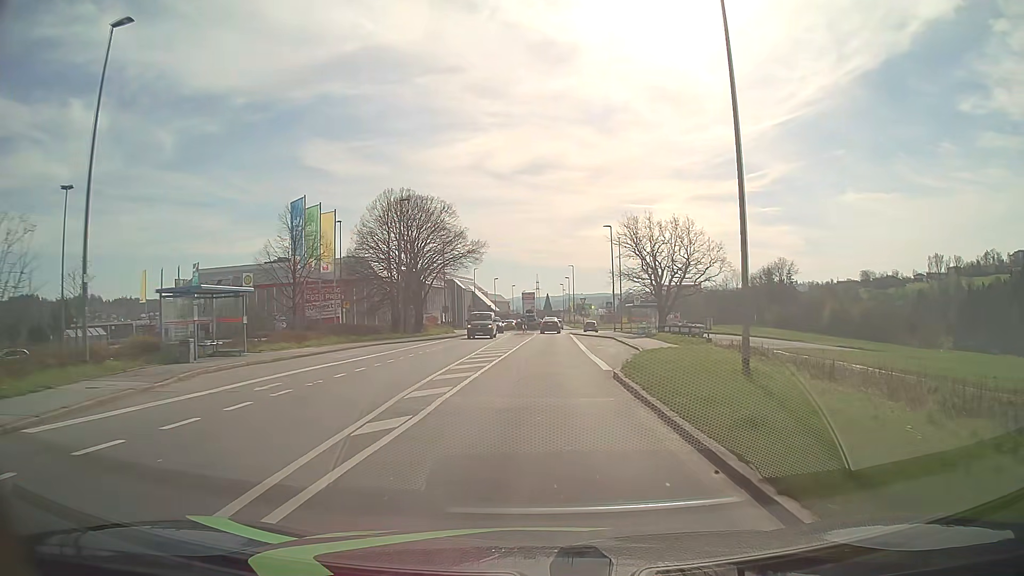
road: tertiary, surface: asphalt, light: Day
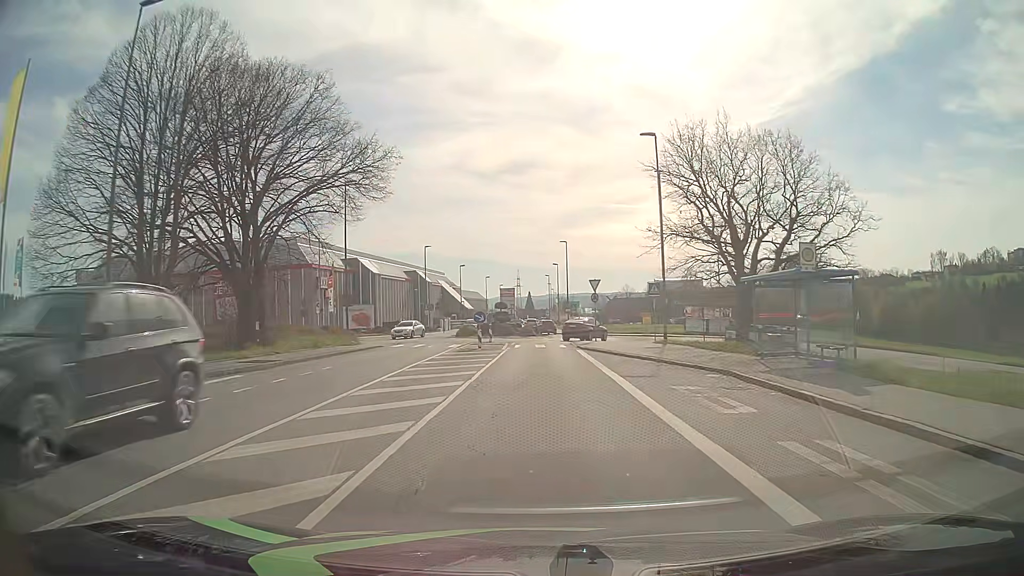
(+0.6, +33.1) m; +2°
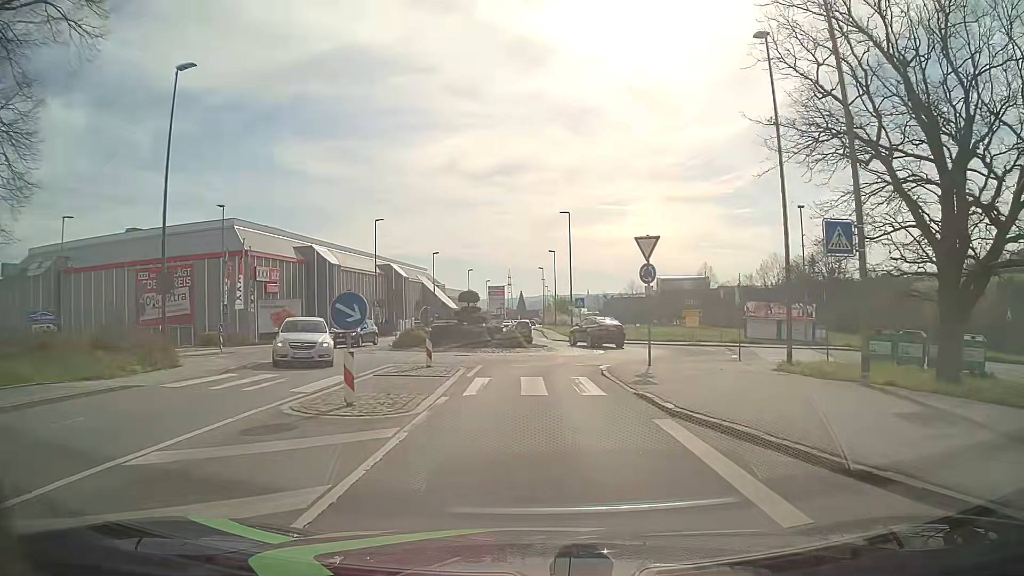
(0.0, +20.9) m; +1°
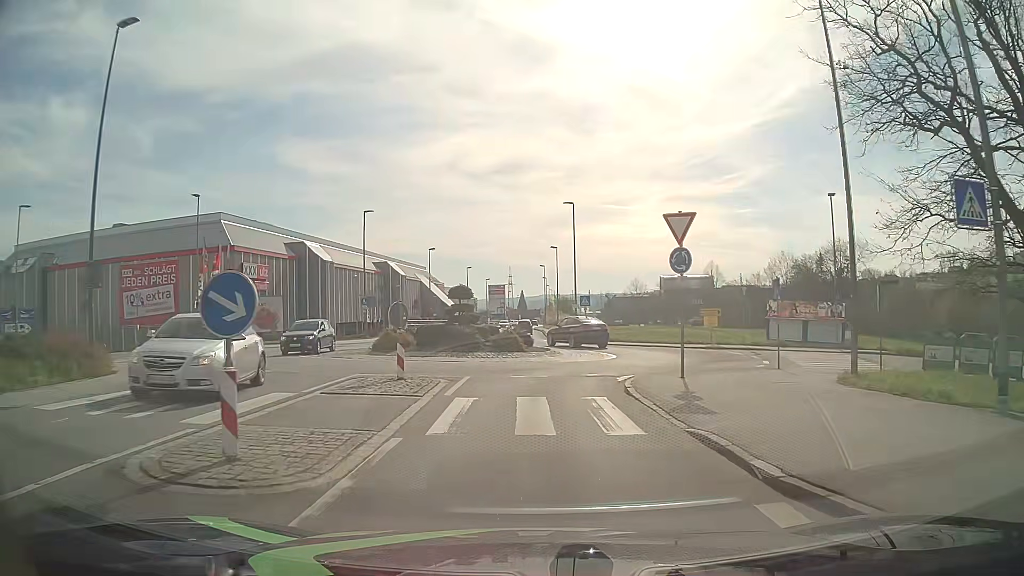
(0.0, +4.1) m; 0°
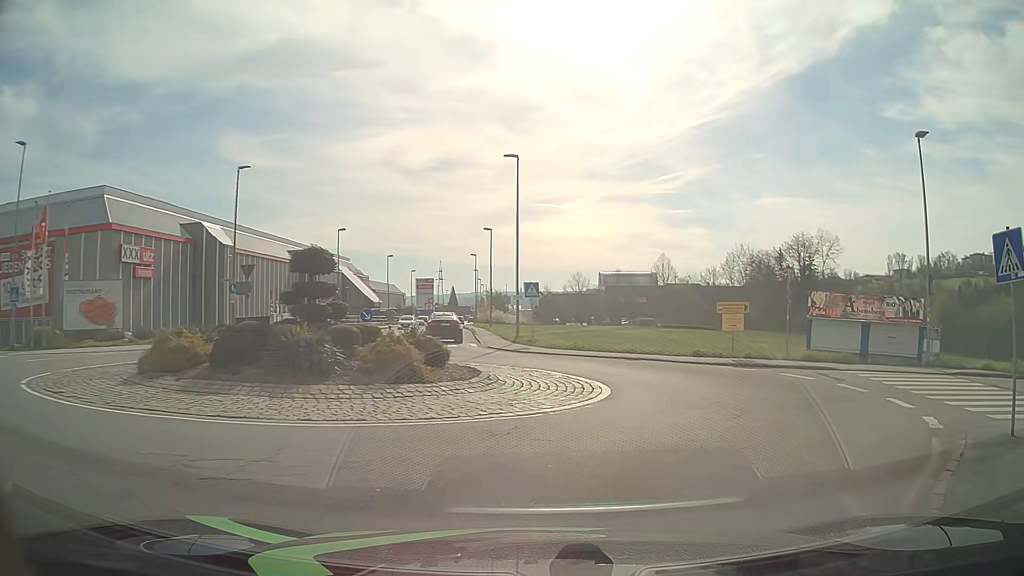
(+0.1, +14.0) m; +4°
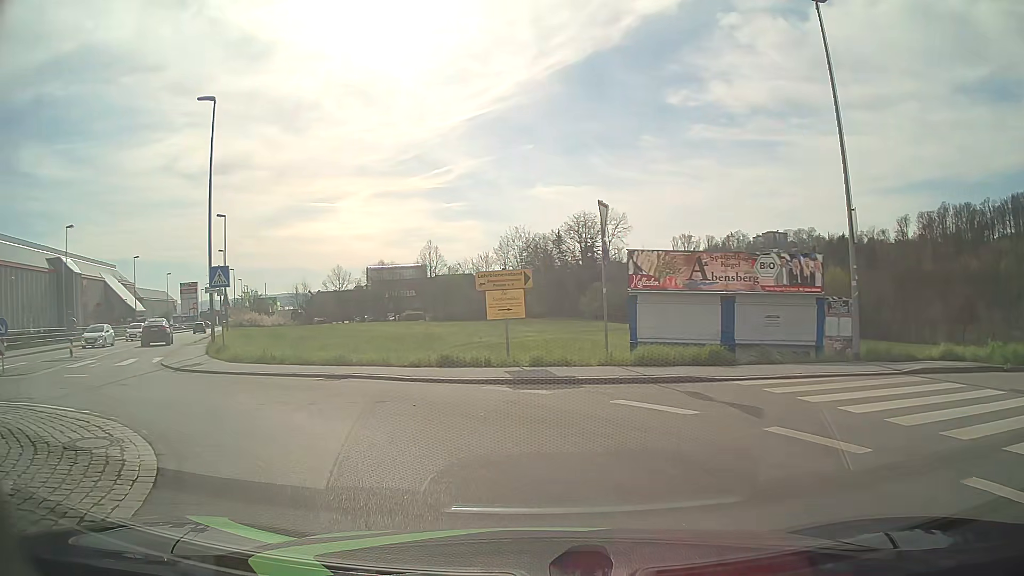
(+2.7, +9.9) m; +22°
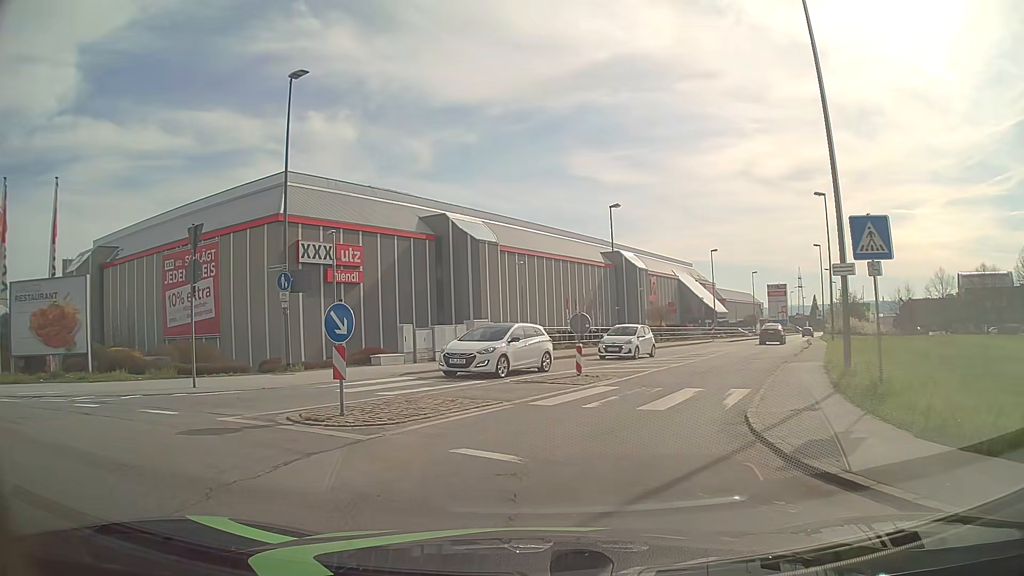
(-5.3, +11.0) m; -51°
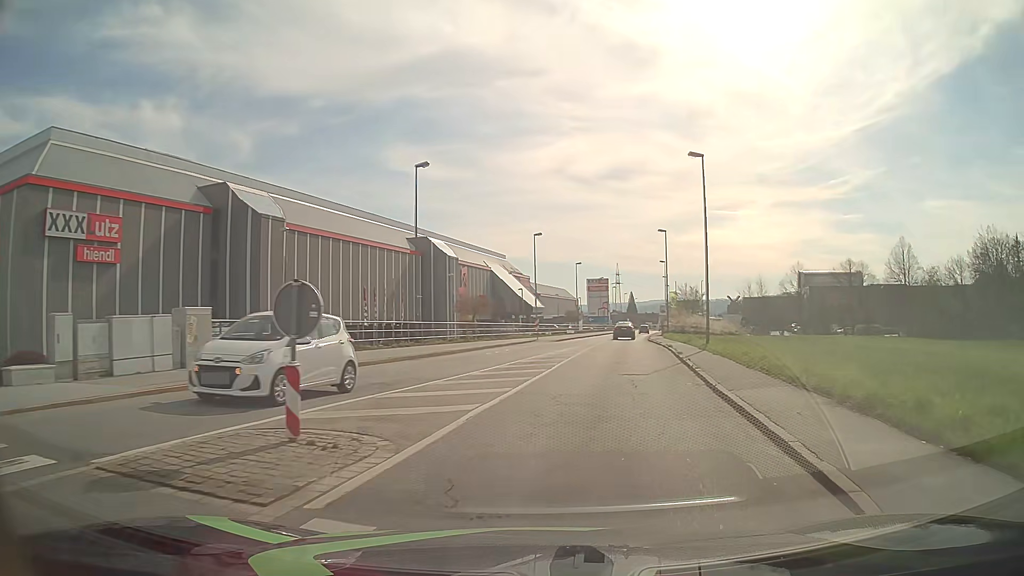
(+1.1, +11.4) m; +15°
(+1, +10) (+2, +20) (+4, +30) (+5, +40) (+7, +50) (+9, +59) (+10, +69) (+12, +79) (+14, +89) (+16, +99) m
